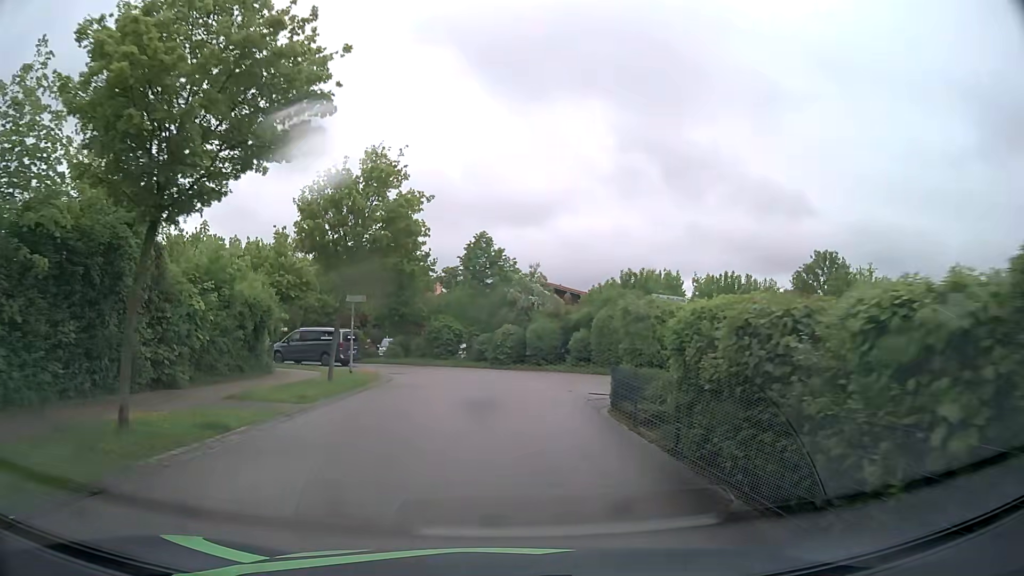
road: residential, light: Day
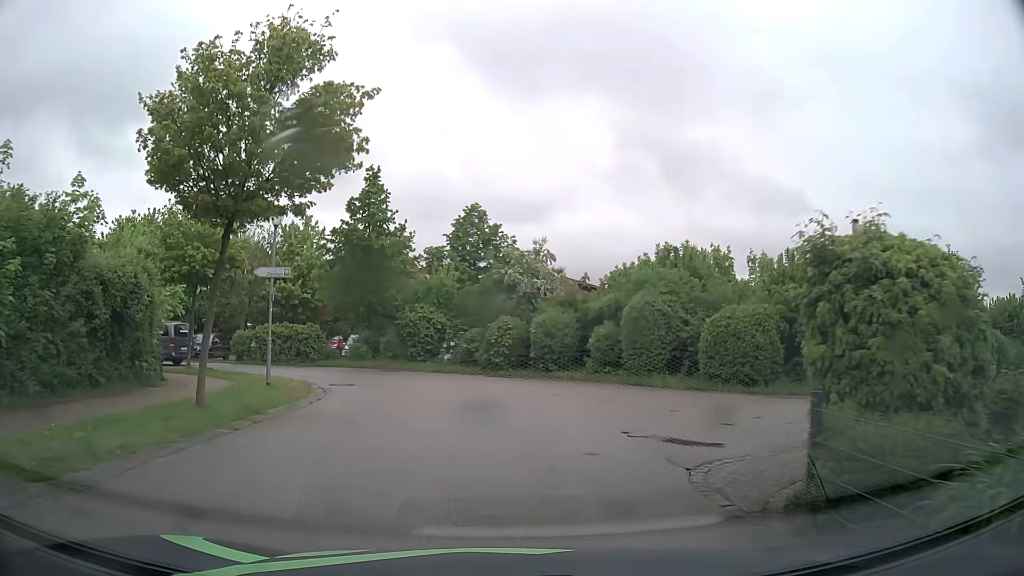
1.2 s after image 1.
(0.0, +8.7) m; 0°
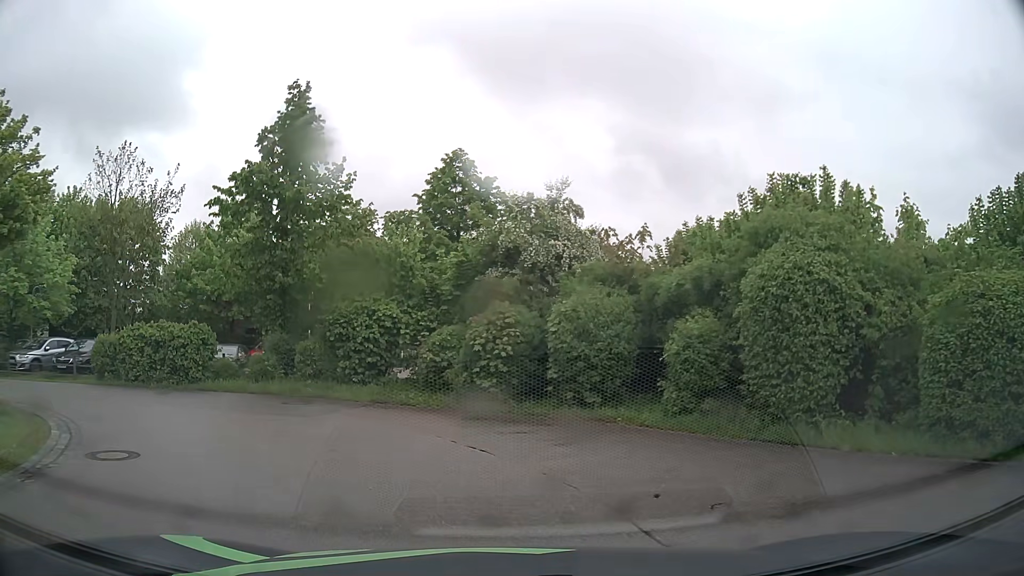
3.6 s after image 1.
(+0.1, +11.8) m; 0°
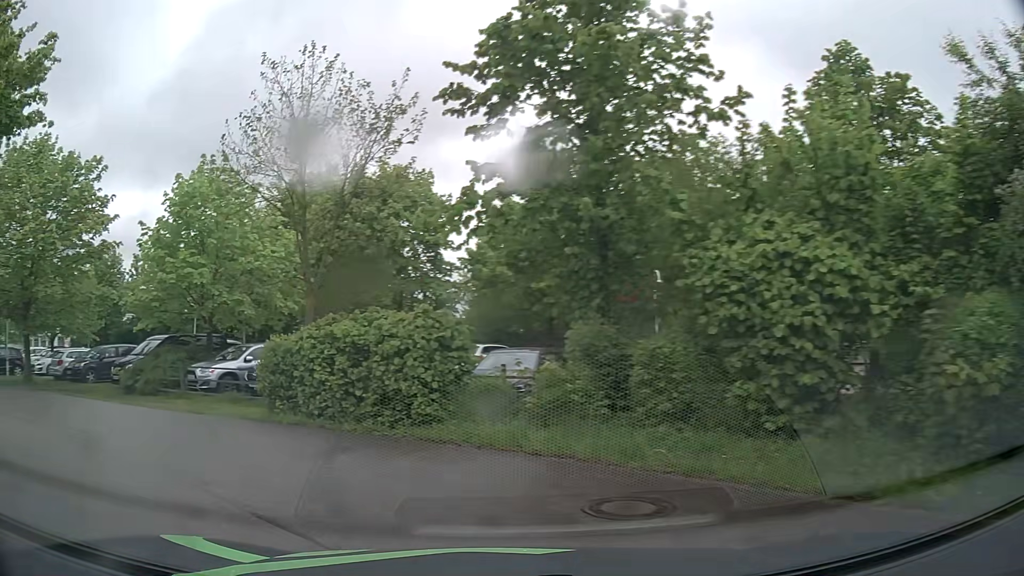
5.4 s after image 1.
(-2.1, +9.9) m; -30°
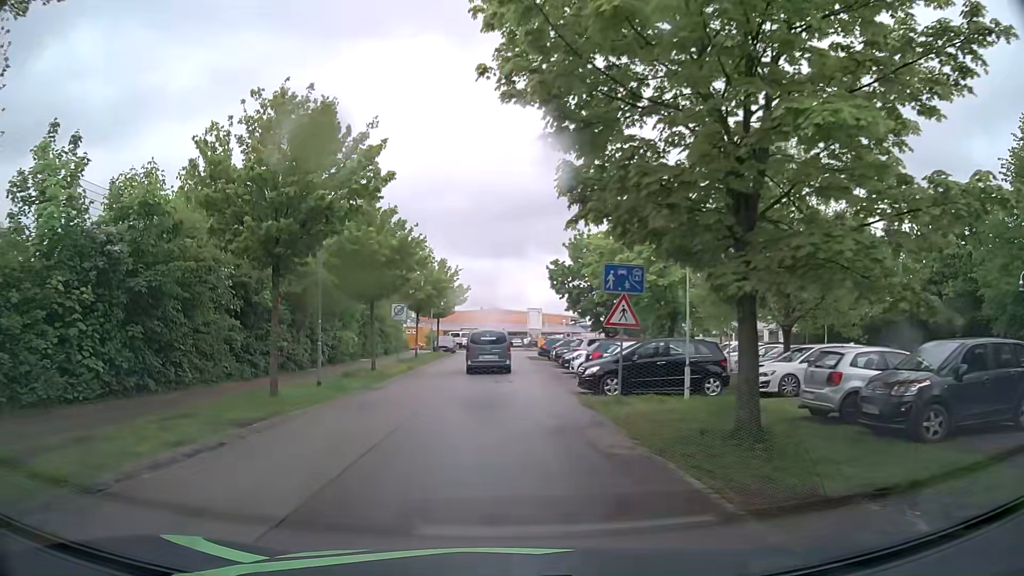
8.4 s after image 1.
(-11.7, +15.1) m; -62°
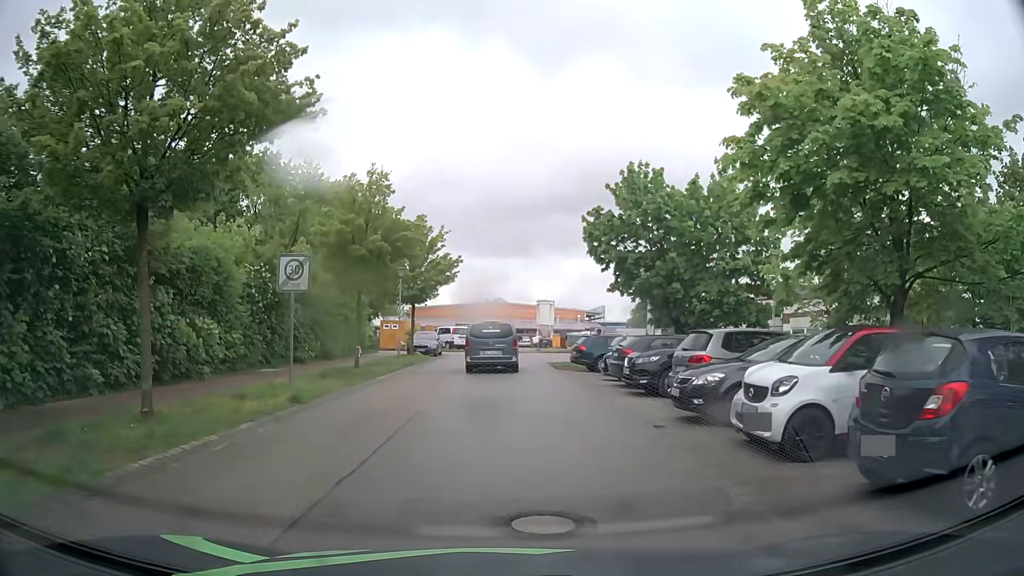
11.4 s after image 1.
(0.0, +18.2) m; 0°
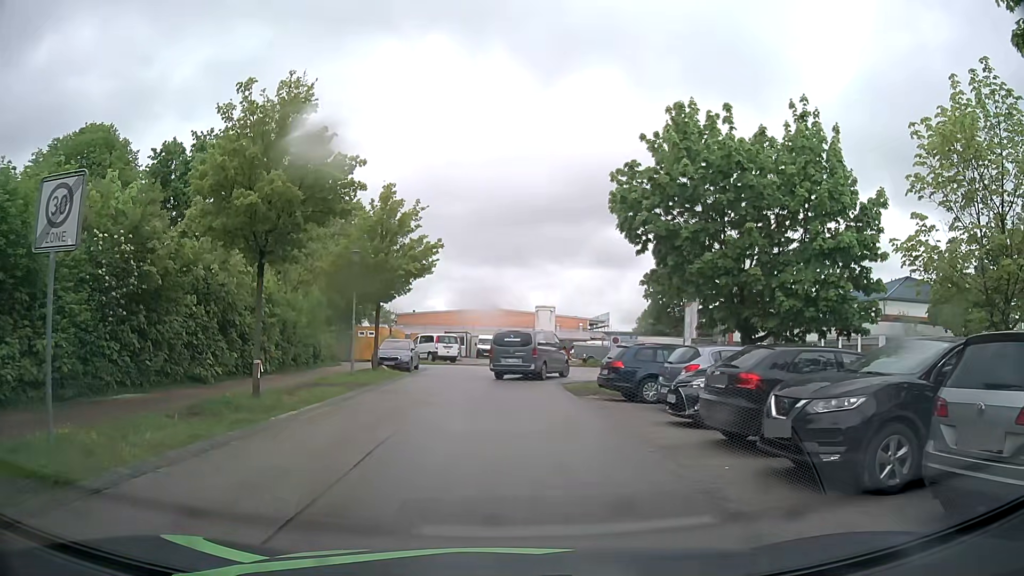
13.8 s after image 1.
(+0.1, +9.0) m; 0°
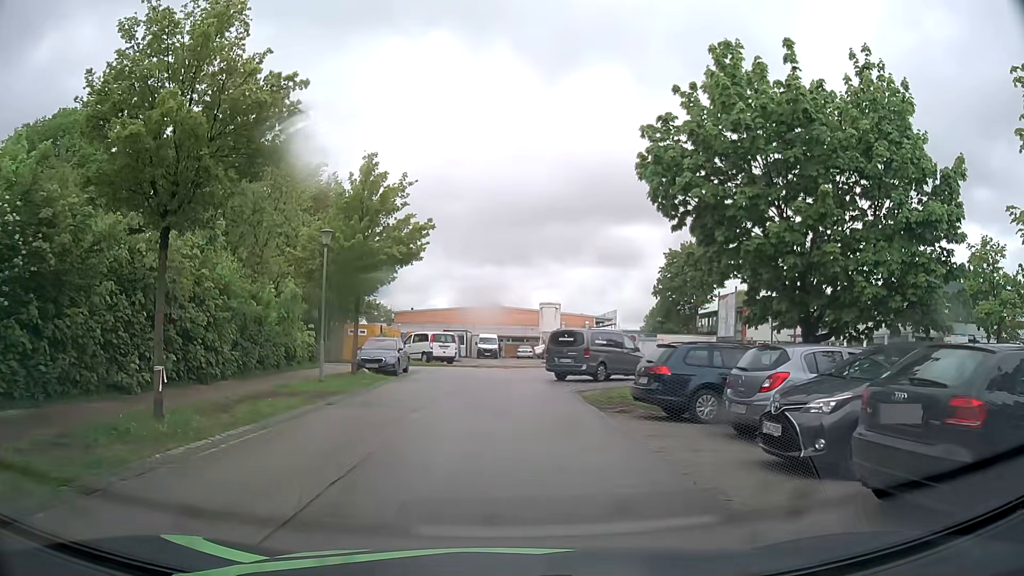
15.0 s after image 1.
(+0.1, +4.5) m; +1°
